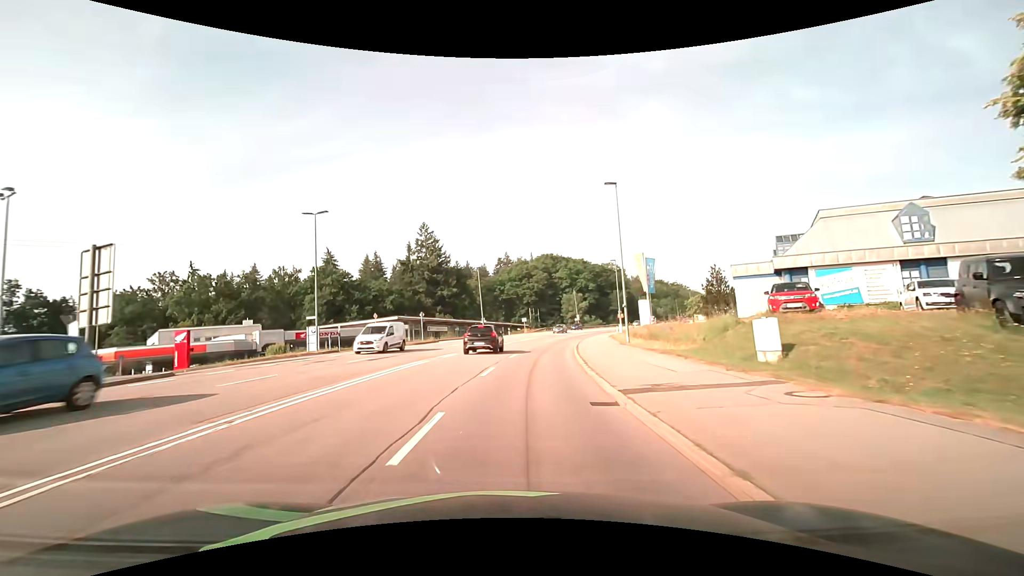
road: secondary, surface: asphalt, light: Day
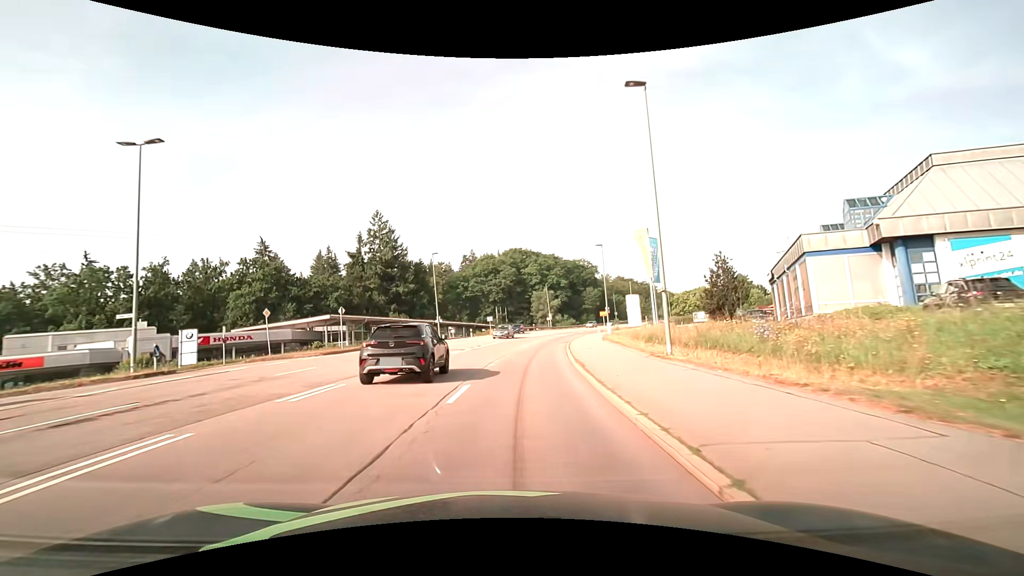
(+0.5, +13.8) m; +4°
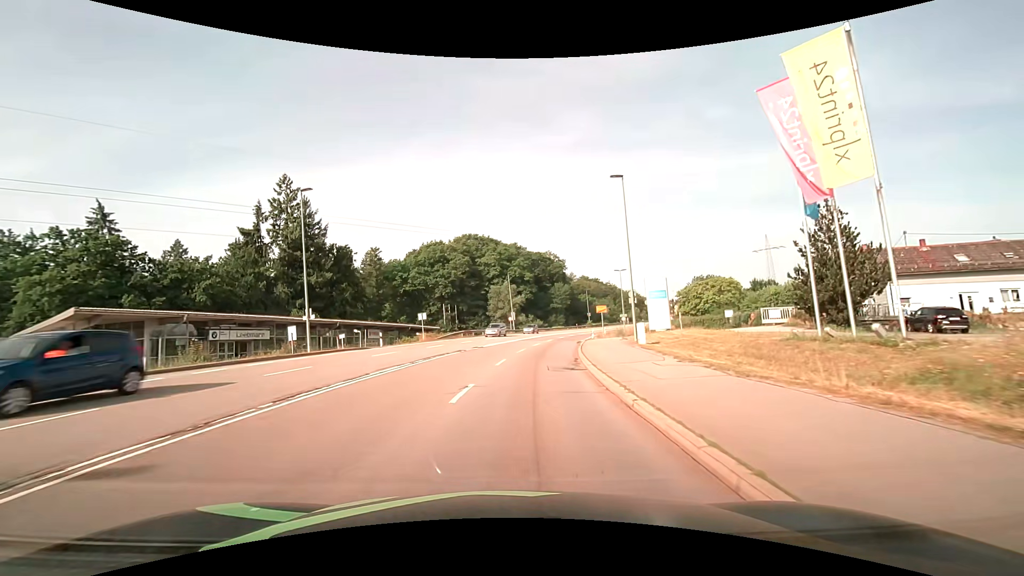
(+1.2, +27.4) m; +5°
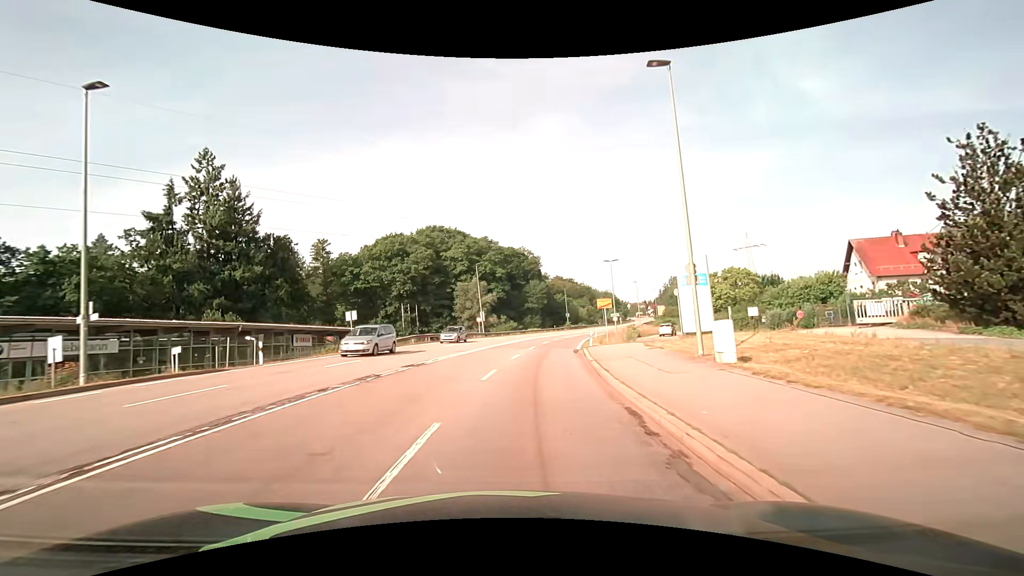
(+0.3, +13.7) m; +3°
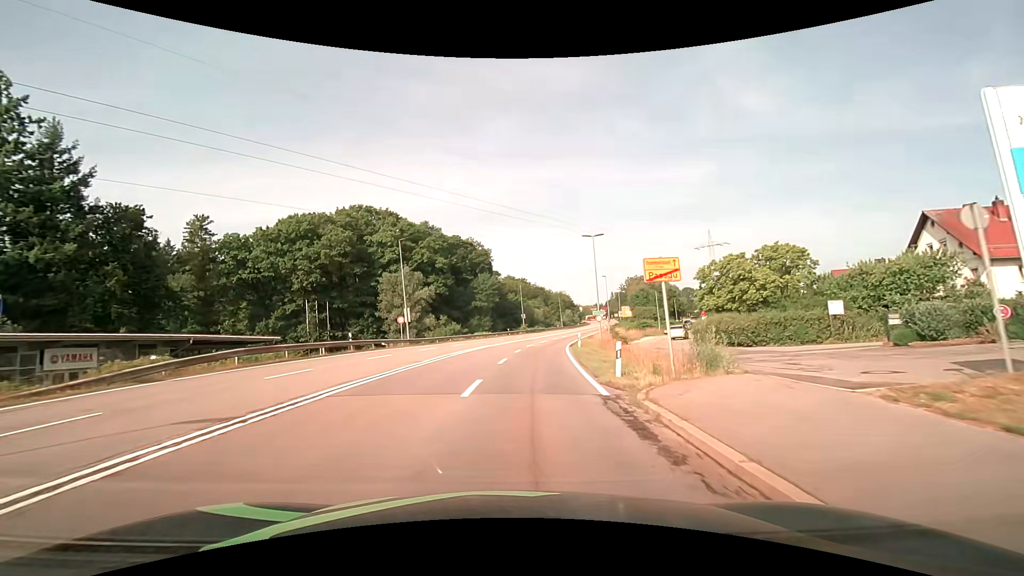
(+1.0, +20.4) m; +6°
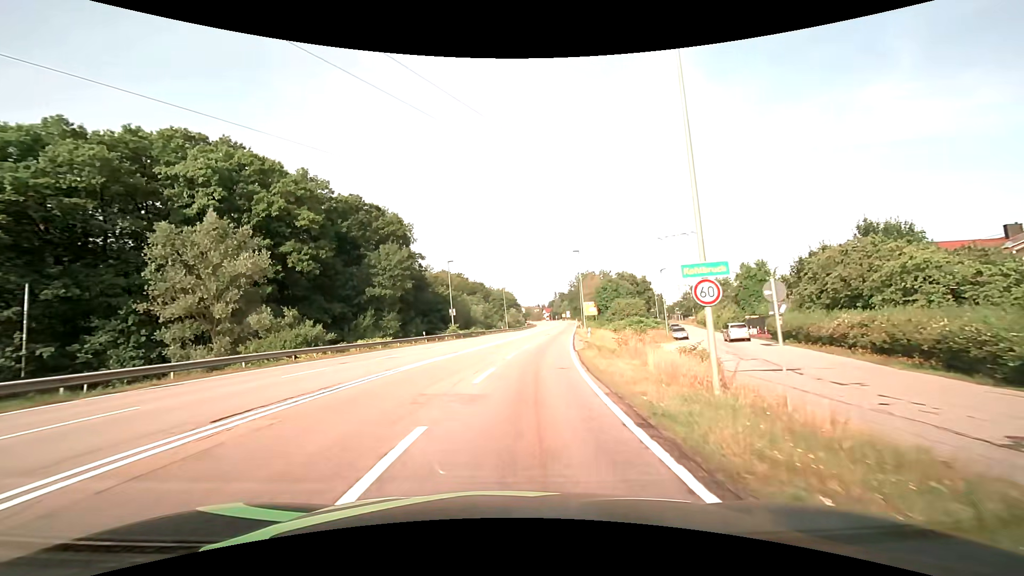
(+2.2, +33.7) m; +7°
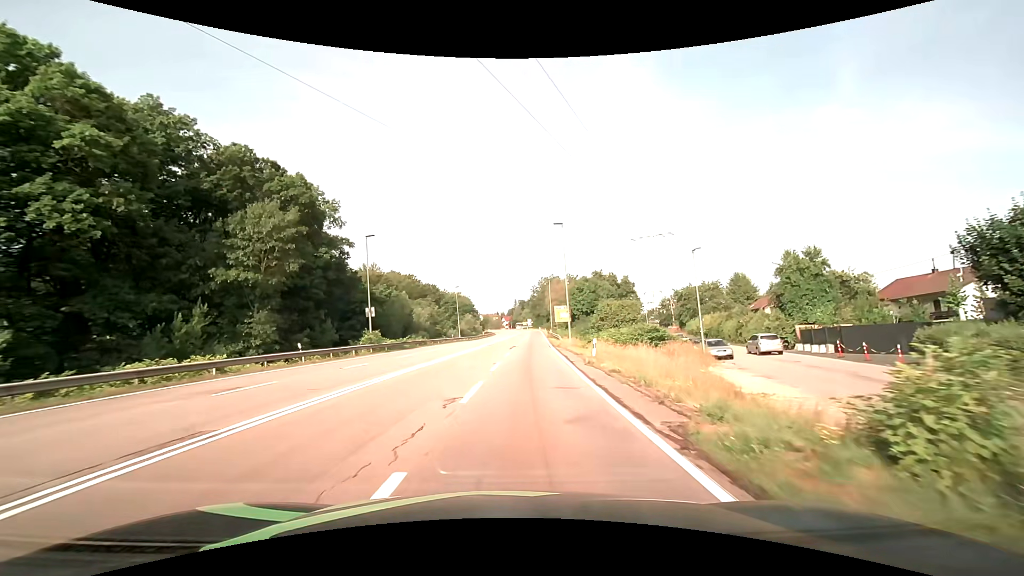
(+0.8, +20.9) m; +4°
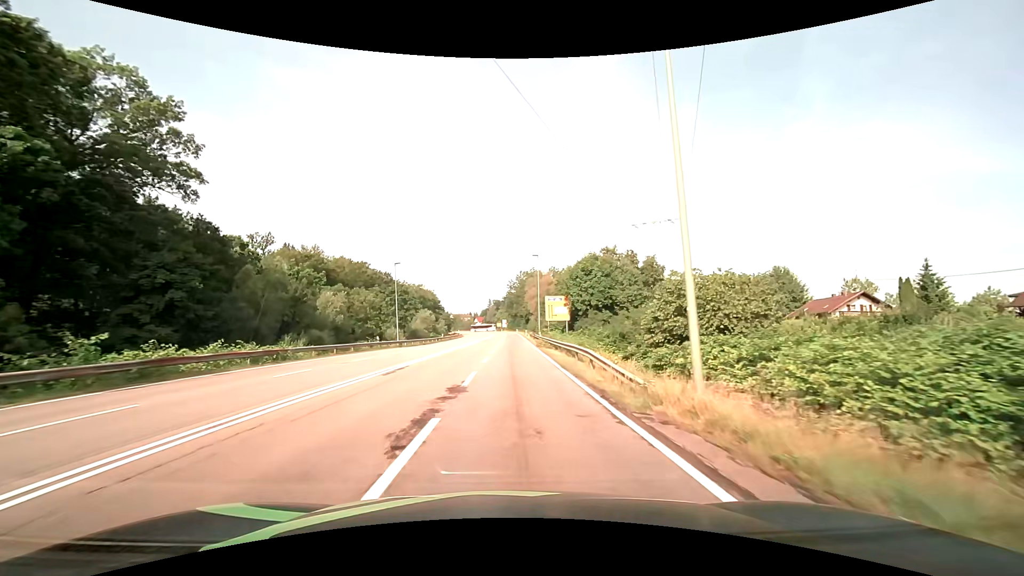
(+1.3, +31.9) m; +3°
(0, +10) (0, +20) (0, +30) (0, +40) (+1, +50) (+1, +60) (+1, +70) (+1, +80) (+1, +90) (+1, +100) m
